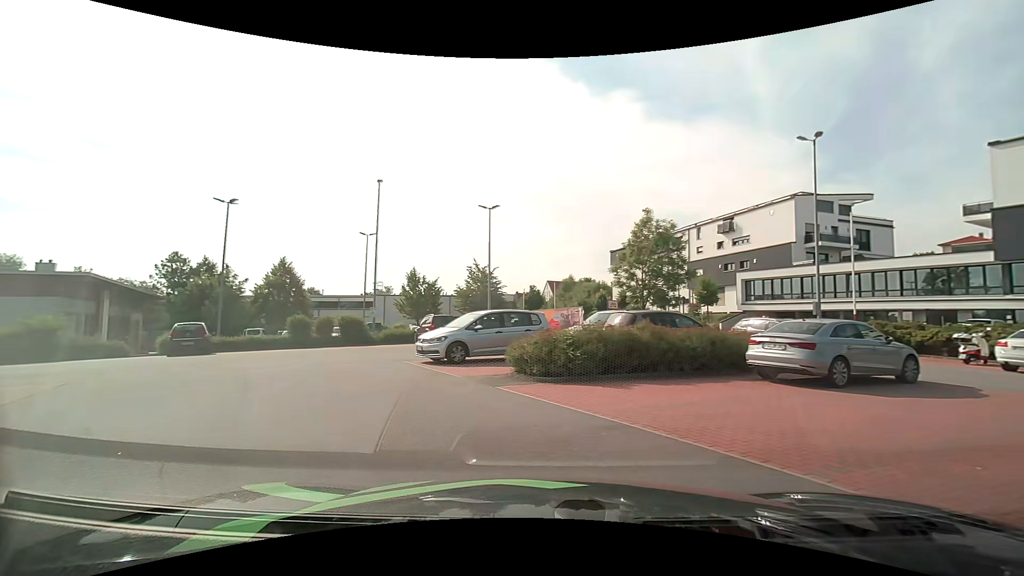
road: residential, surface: asphalt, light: Day
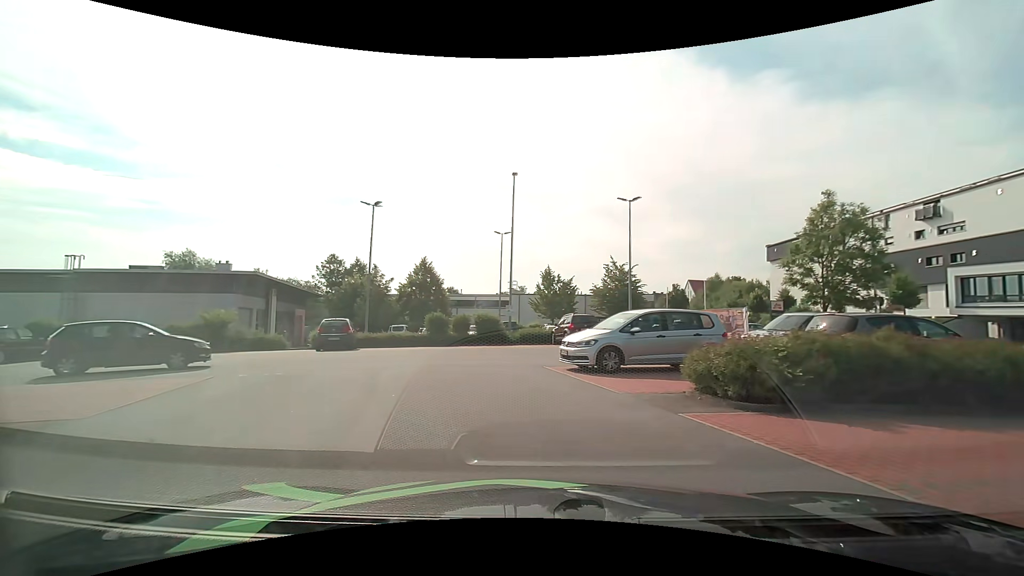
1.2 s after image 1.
(-0.4, +2.4) m; -16°
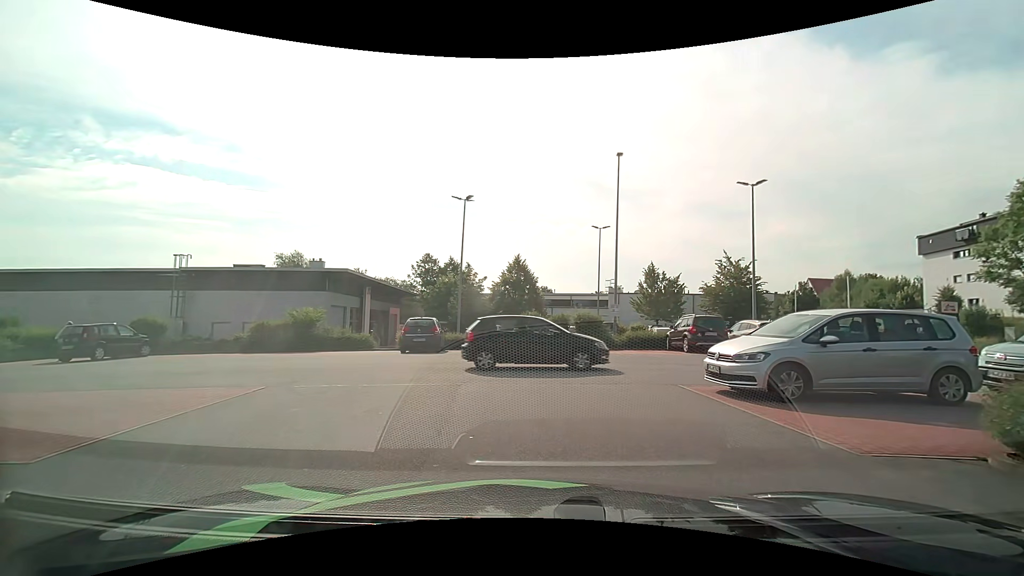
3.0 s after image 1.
(-0.4, +3.2) m; -11°
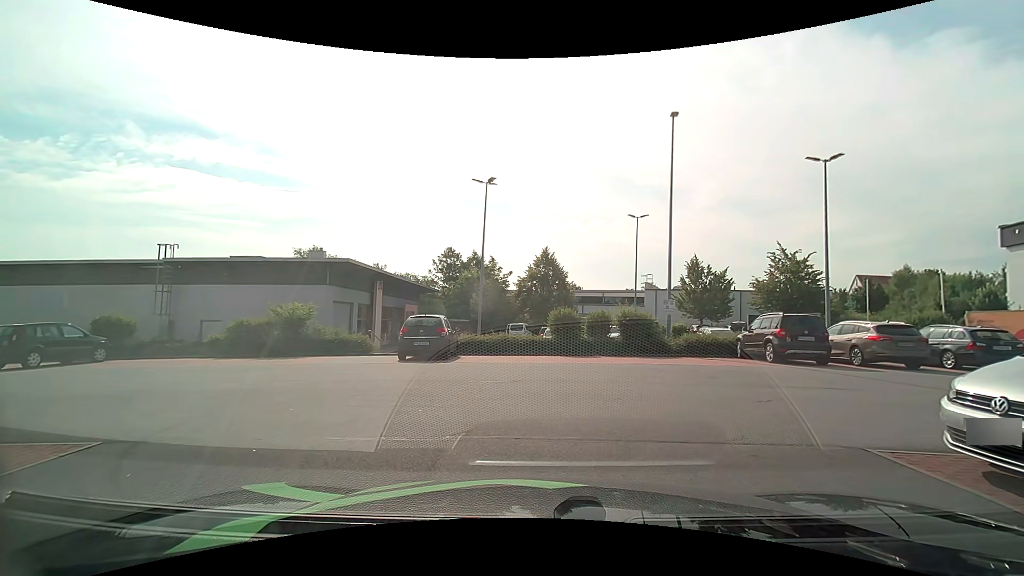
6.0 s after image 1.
(-0.2, +4.7) m; -4°
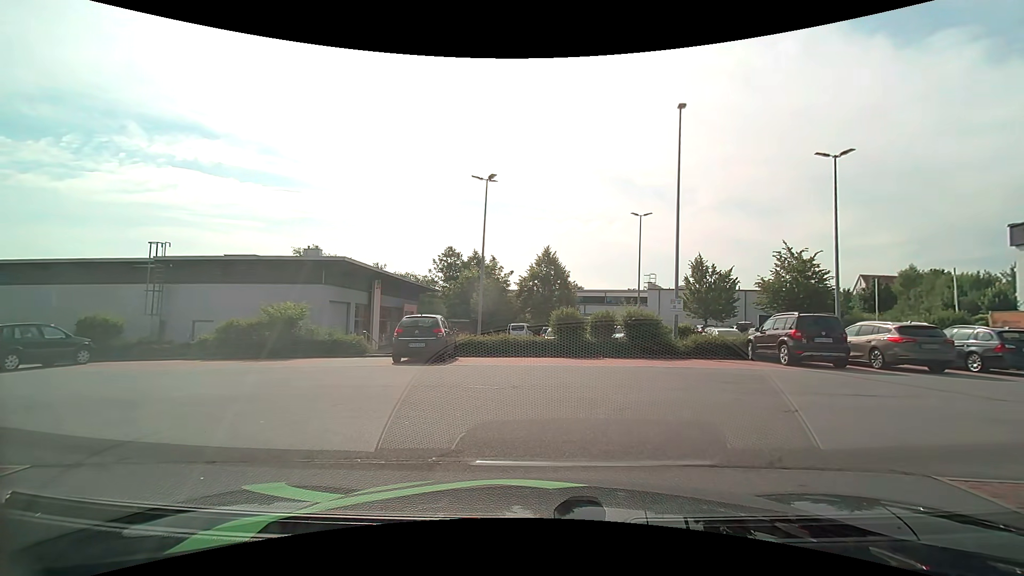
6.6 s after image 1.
(0.0, +0.8) m; +1°
